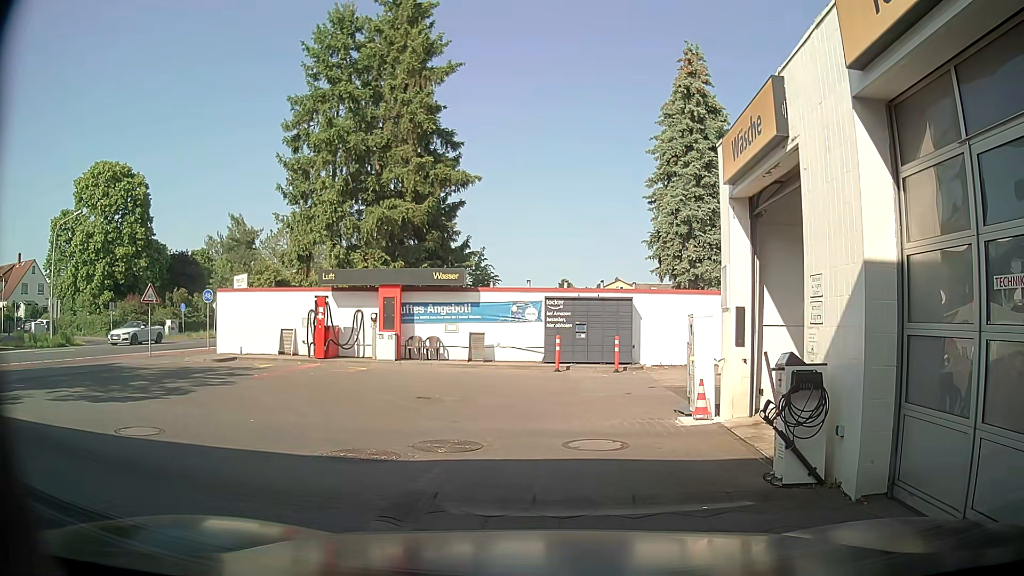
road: service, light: Day
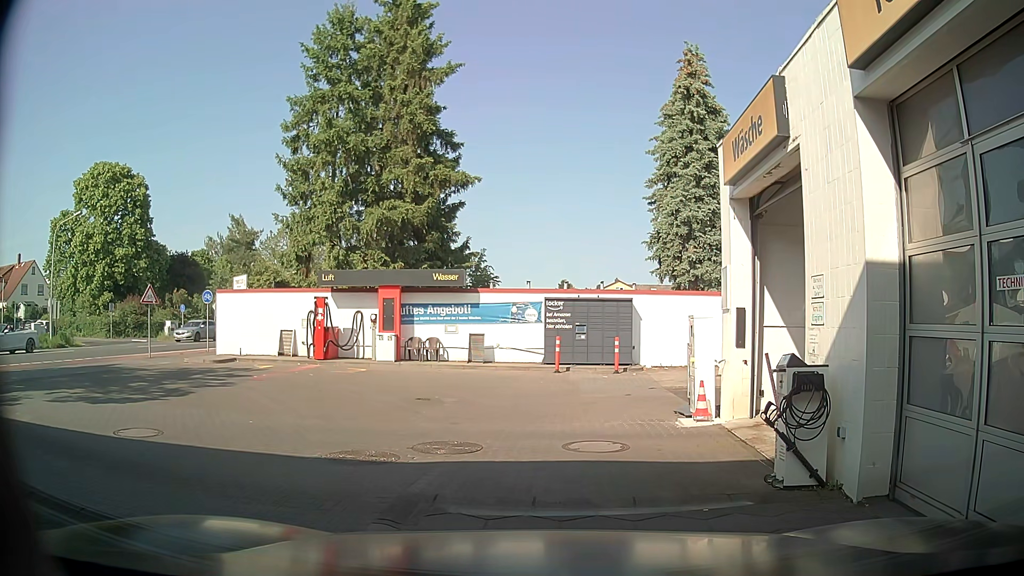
(0.0, +0.1) m; 0°
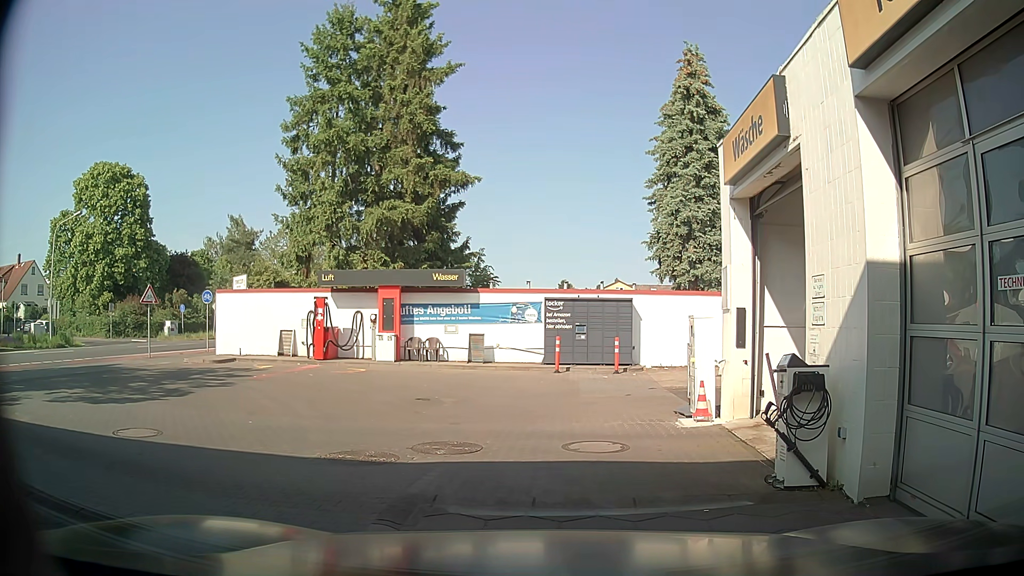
(0.0, +0.1) m; 0°
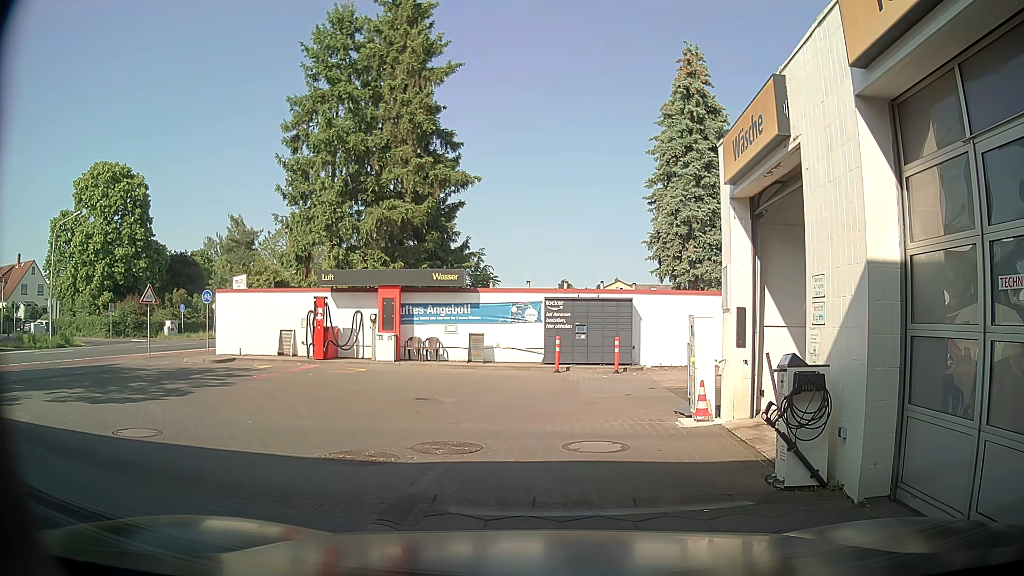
(0.0, +0.1) m; 0°
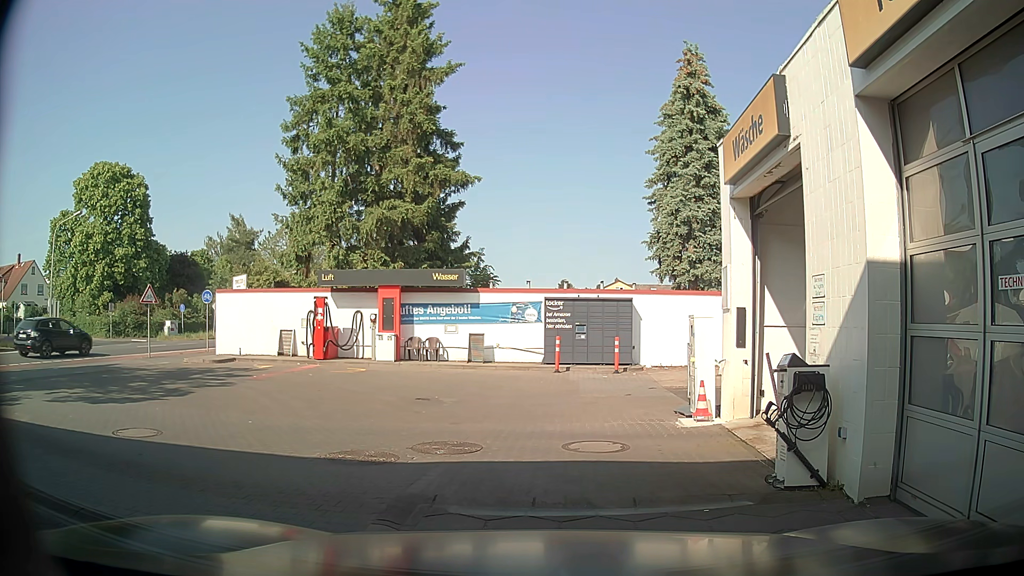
(0.0, 0.0) m; 0°
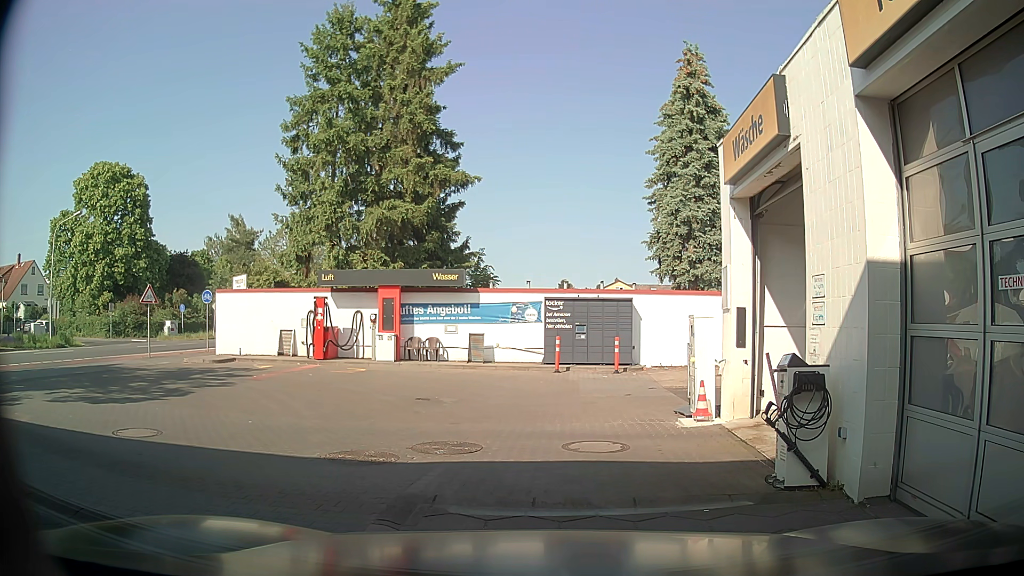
(0.0, 0.0) m; 0°
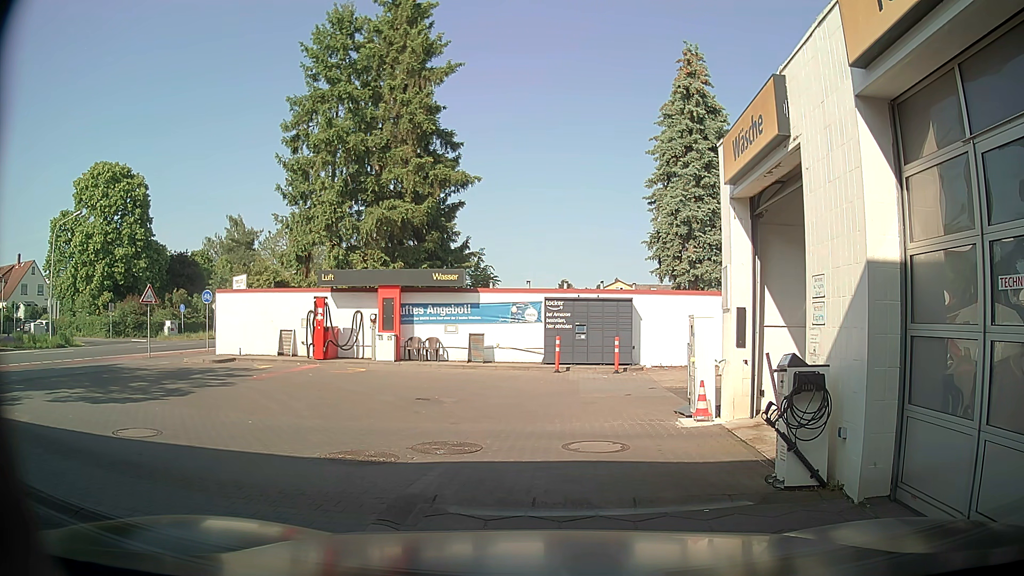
(0.0, 0.0) m; 0°
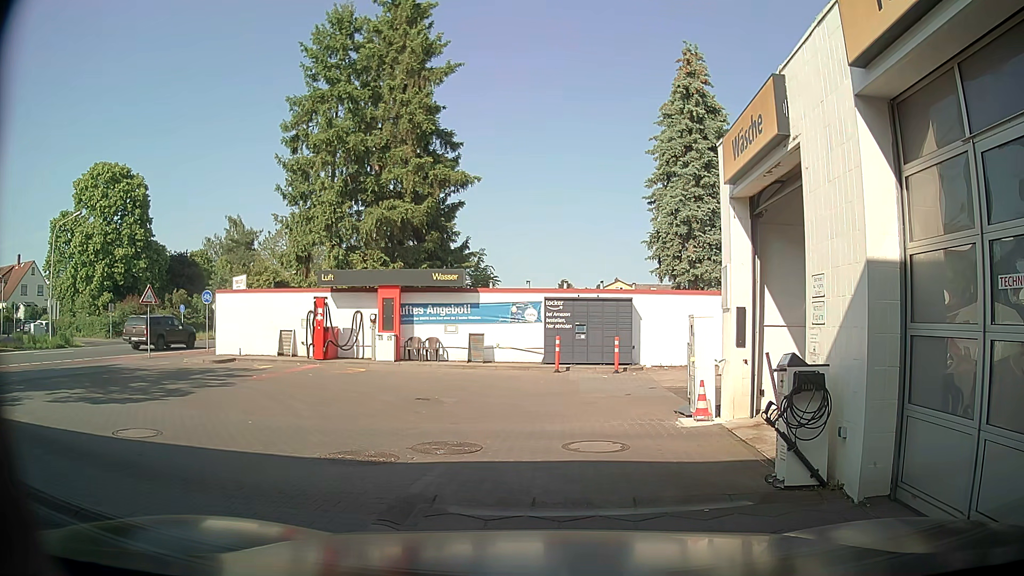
(0.0, 0.0) m; 0°
